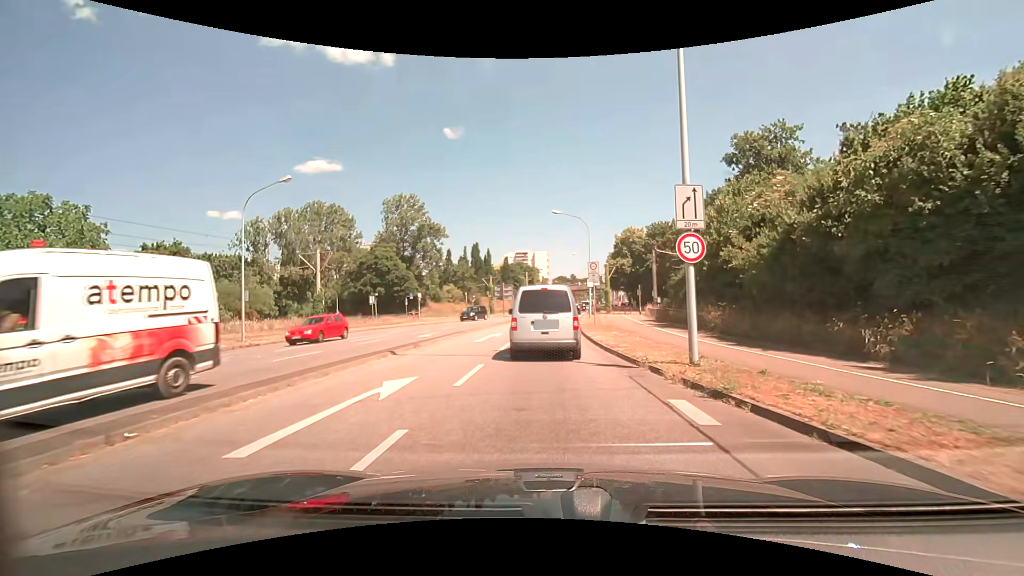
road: tertiary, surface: asphalt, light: Day
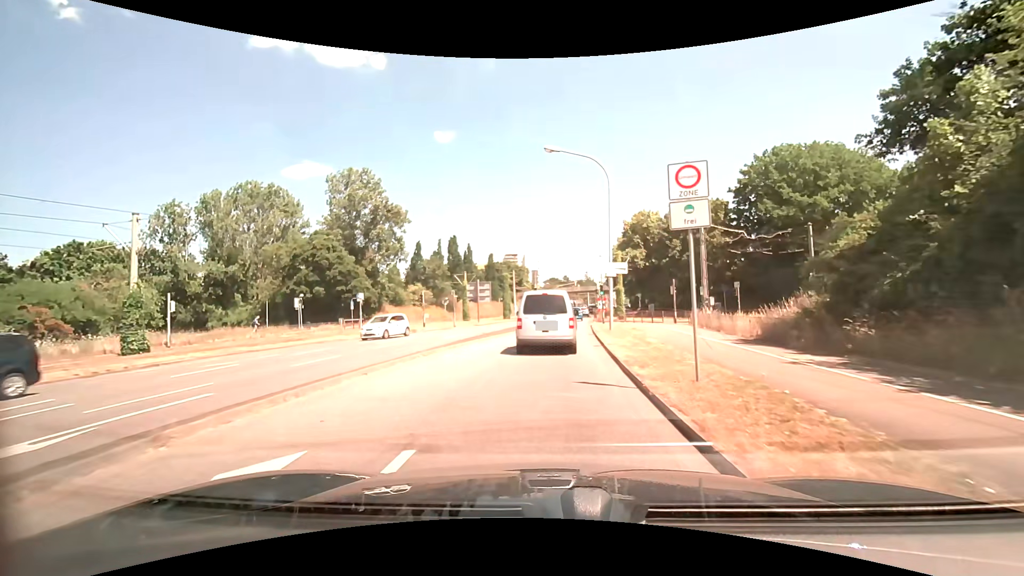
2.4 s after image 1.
(+0.2, +19.1) m; +1°
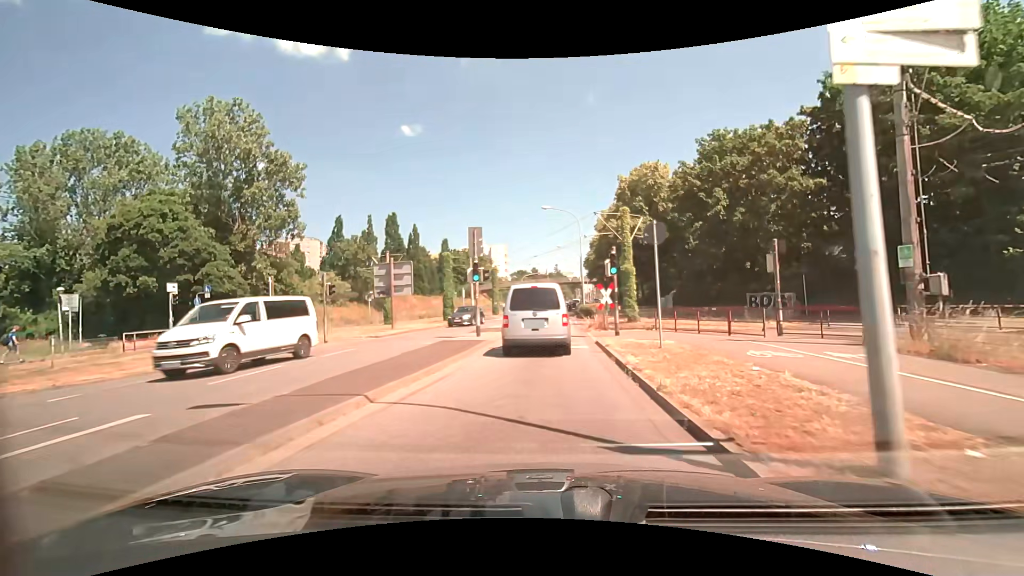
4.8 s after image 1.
(+0.8, +21.3) m; +4°
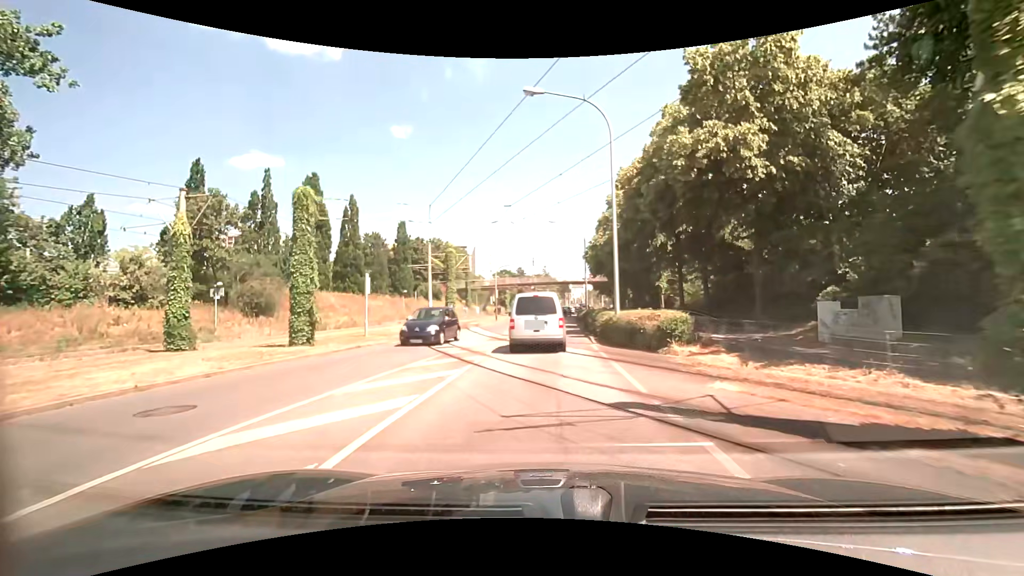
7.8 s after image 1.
(0.0, +25.0) m; +1°
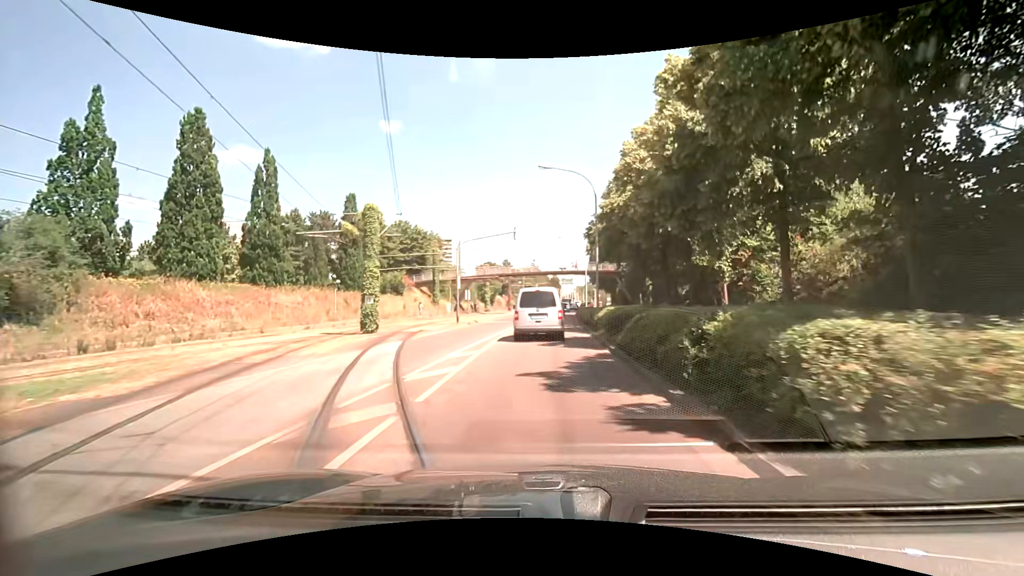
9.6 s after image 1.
(+0.2, +17.7) m; +2°
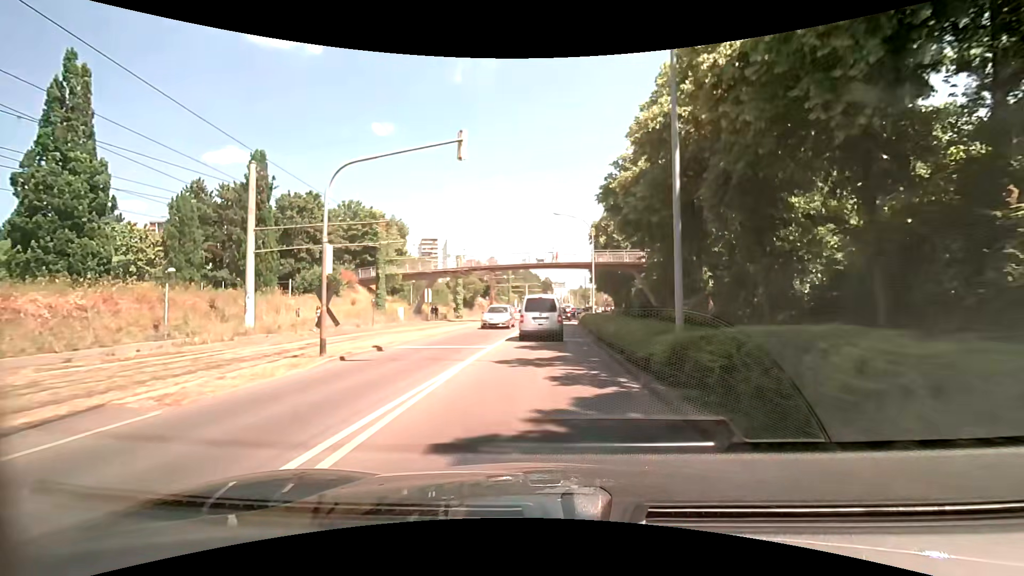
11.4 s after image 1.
(0.0, +19.3) m; 0°
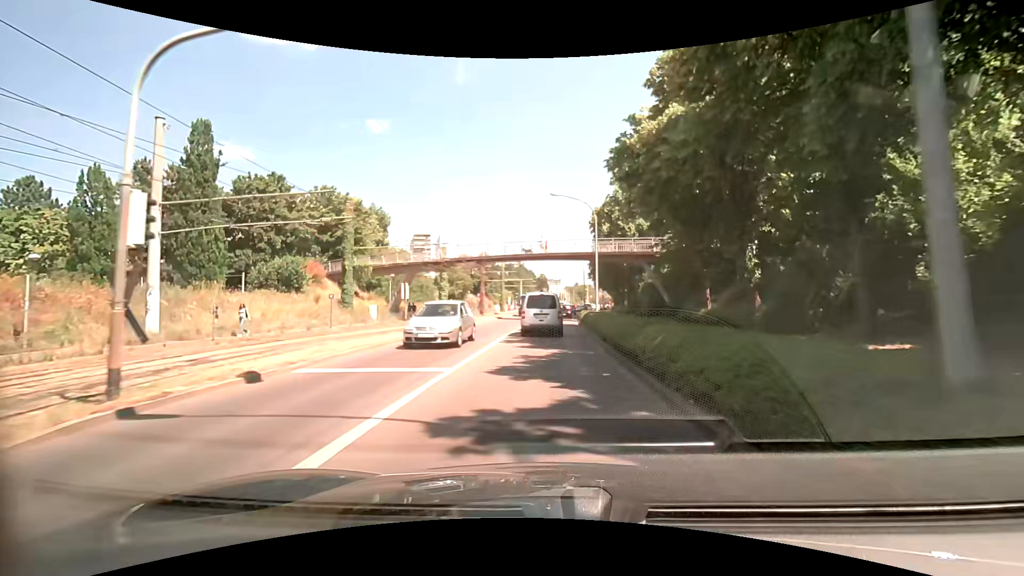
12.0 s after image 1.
(+0.1, +6.8) m; 0°
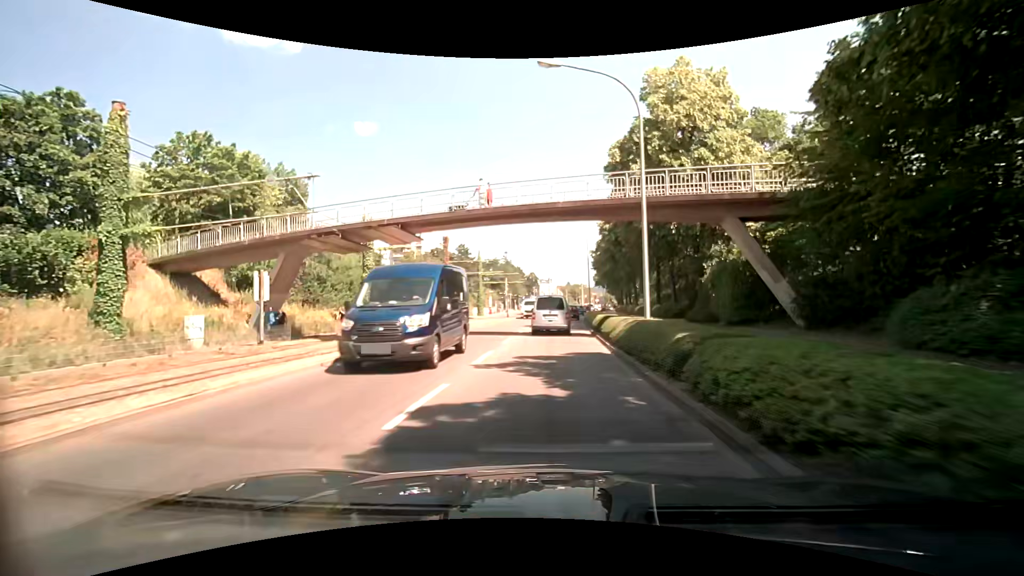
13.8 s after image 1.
(+0.4, +21.1) m; +2°
(0, +10) (0, +20) (0, +30) (+1, +40) (+2, +50) (+3, +60) (+4, +70) (+5, +80) (+6, +90) (+7, +100) m
